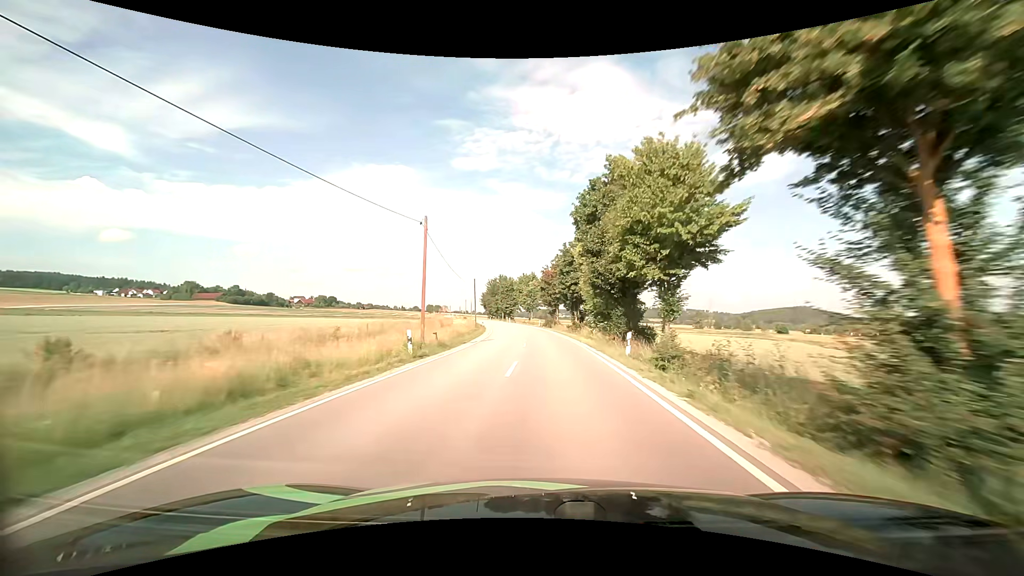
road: secondary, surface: asphalt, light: Day
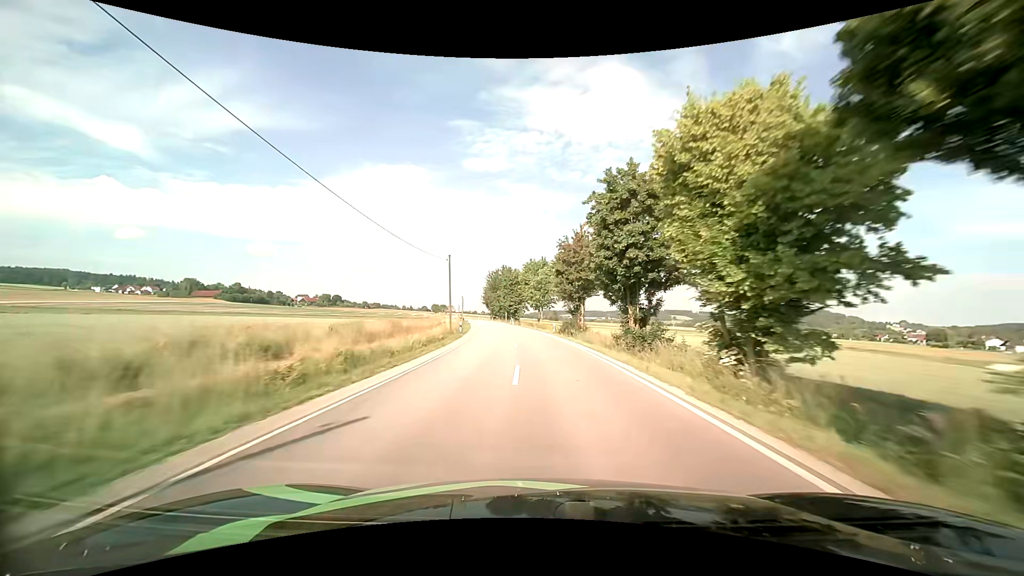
(-0.3, +25.4) m; -1°
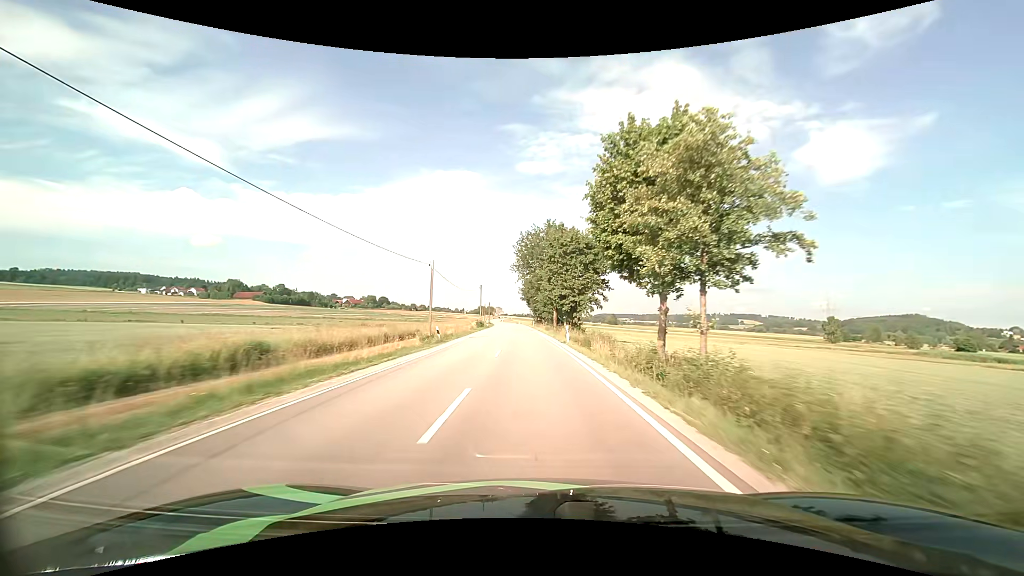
(-2.5, +53.0) m; -6°
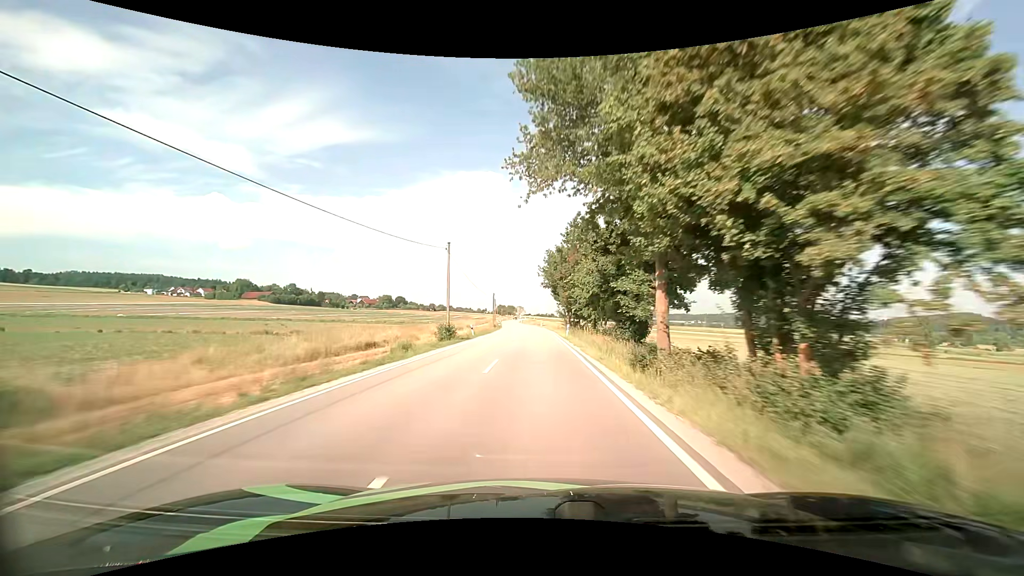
(-1.1, +41.4) m; -3°
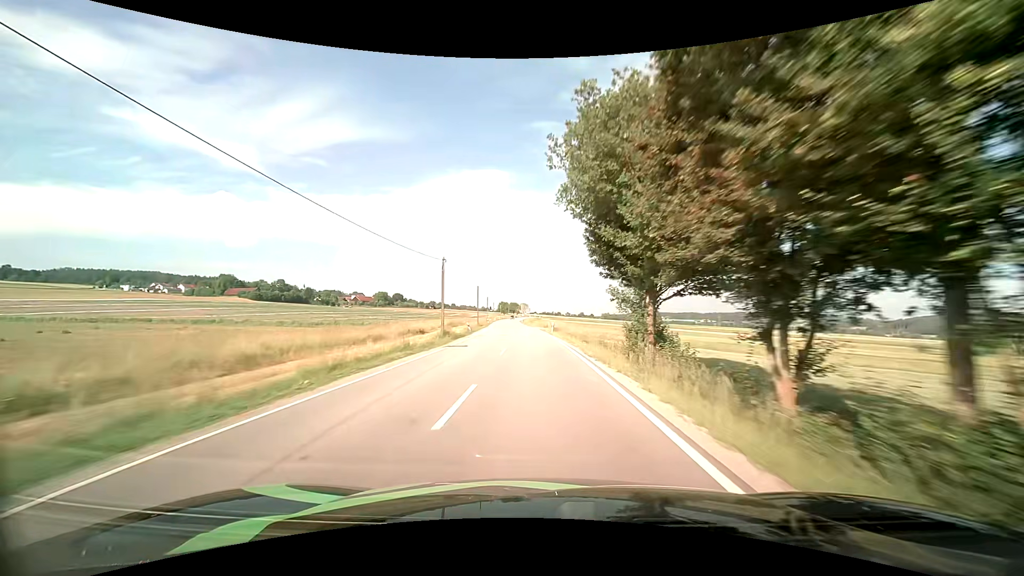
(-0.2, +42.4) m; -1°
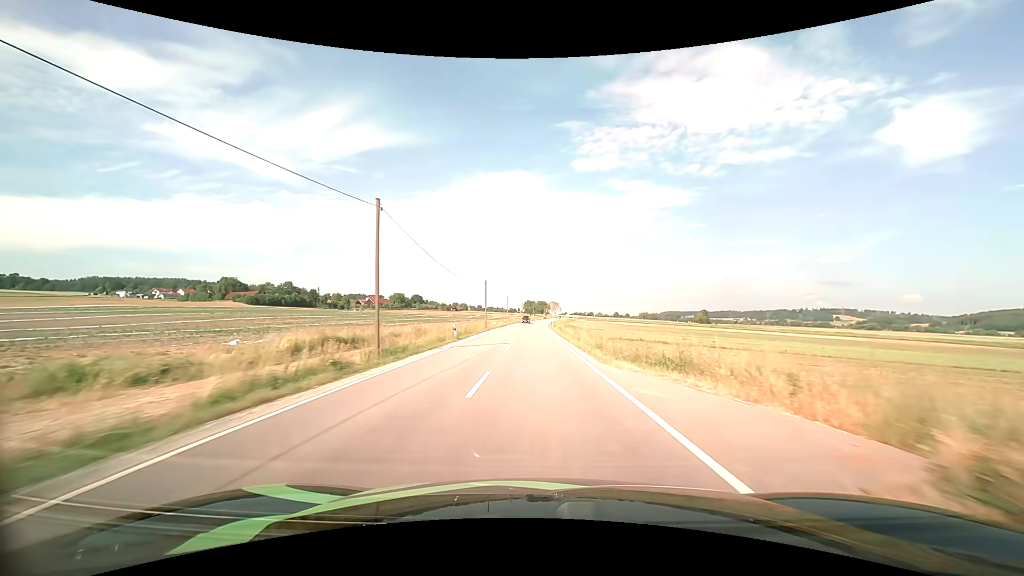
(-1.9, +57.8) m; -3°
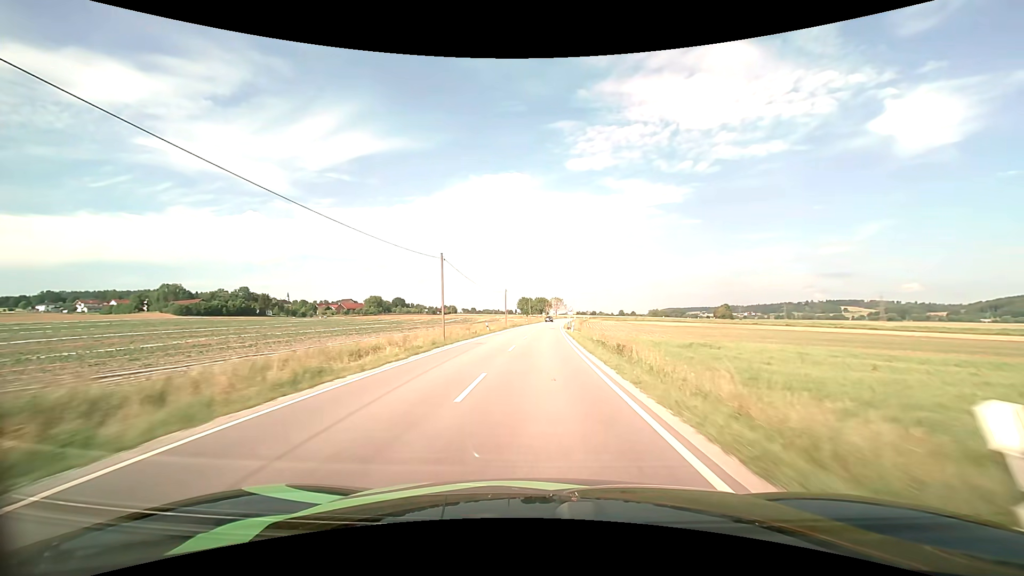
(-0.4, +72.5) m; 0°
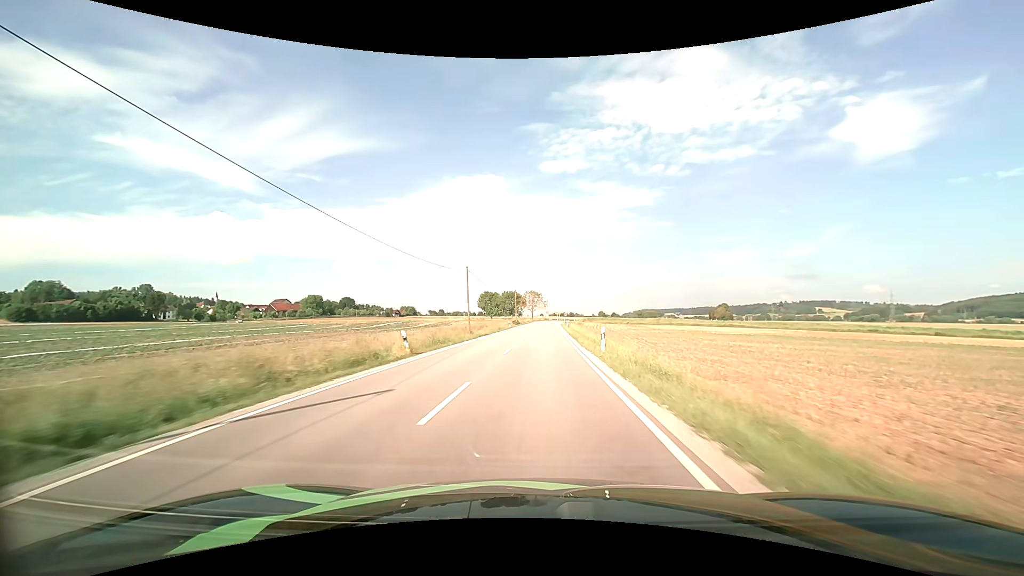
(+1.7, +73.8) m; +3°
(0, +10) (0, +20) (0, +30) (0, +40) (+1, +50) (+1, +60) (+1, +70) (+2, +80) (+2, +90) (+2, +100) m
